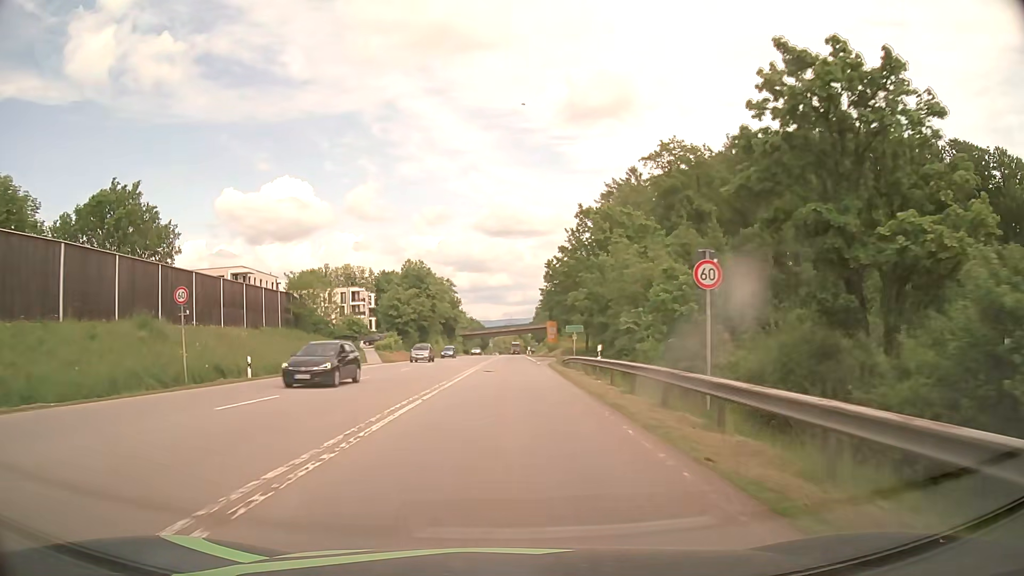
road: secondary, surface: asphalt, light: Day
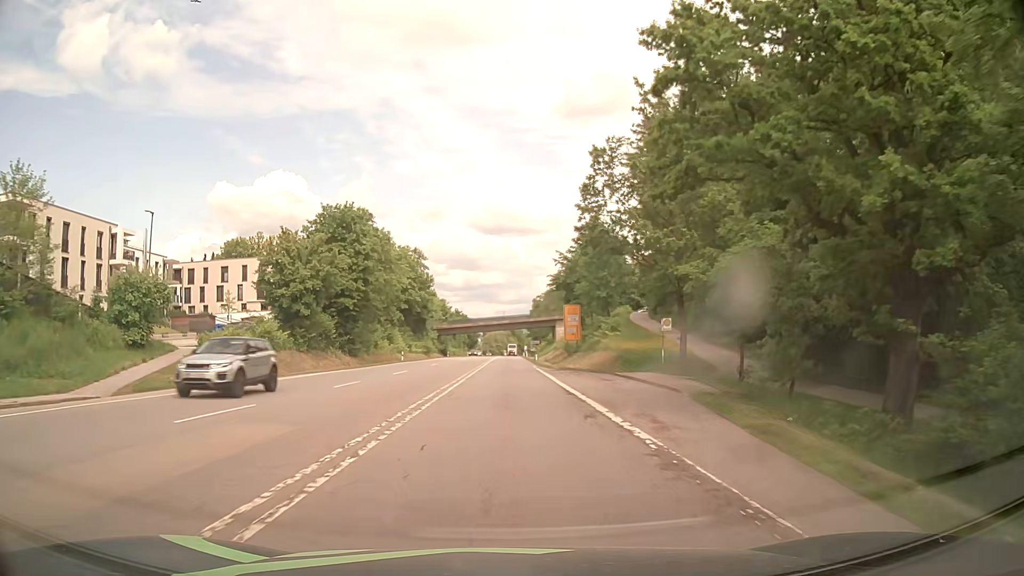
(+0.2, +48.0) m; 0°
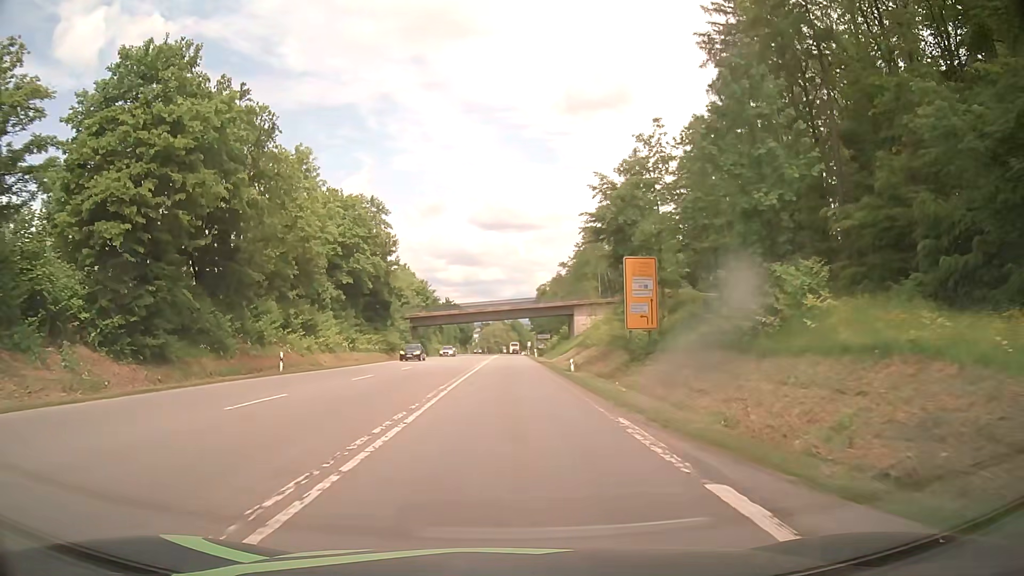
(+0.1, +37.2) m; 0°
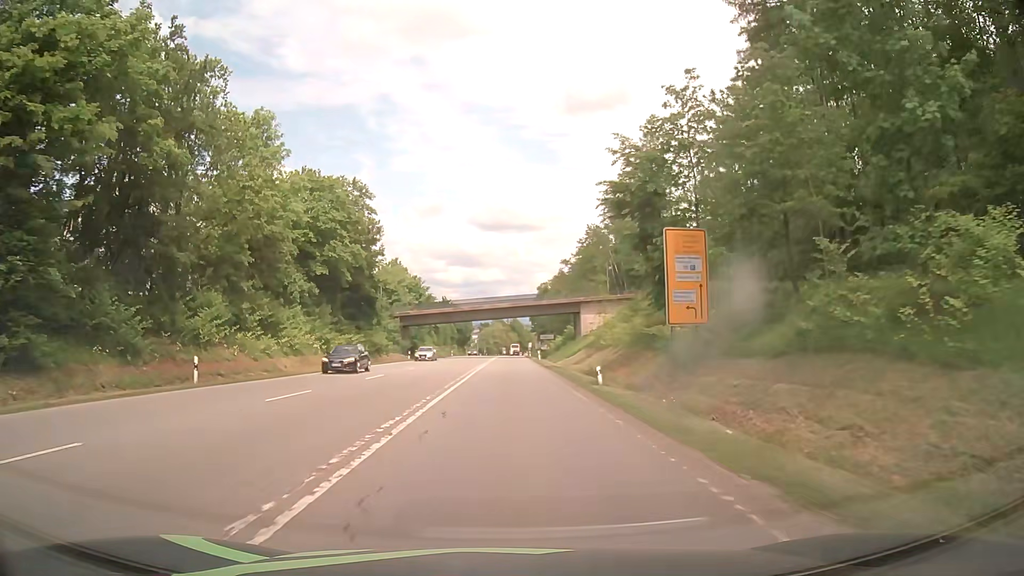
(0.0, +9.2) m; 0°
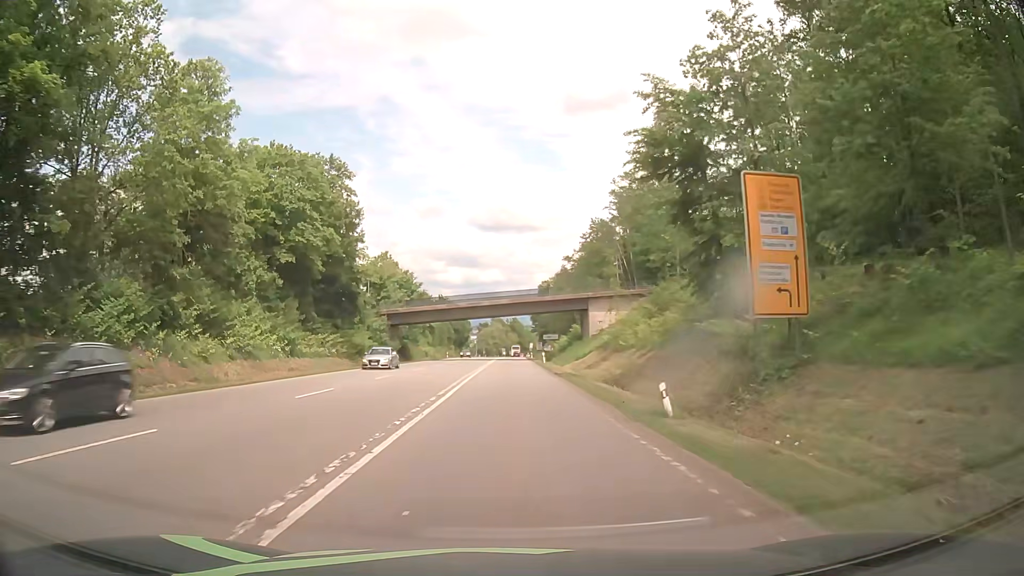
(0.0, +9.2) m; 0°
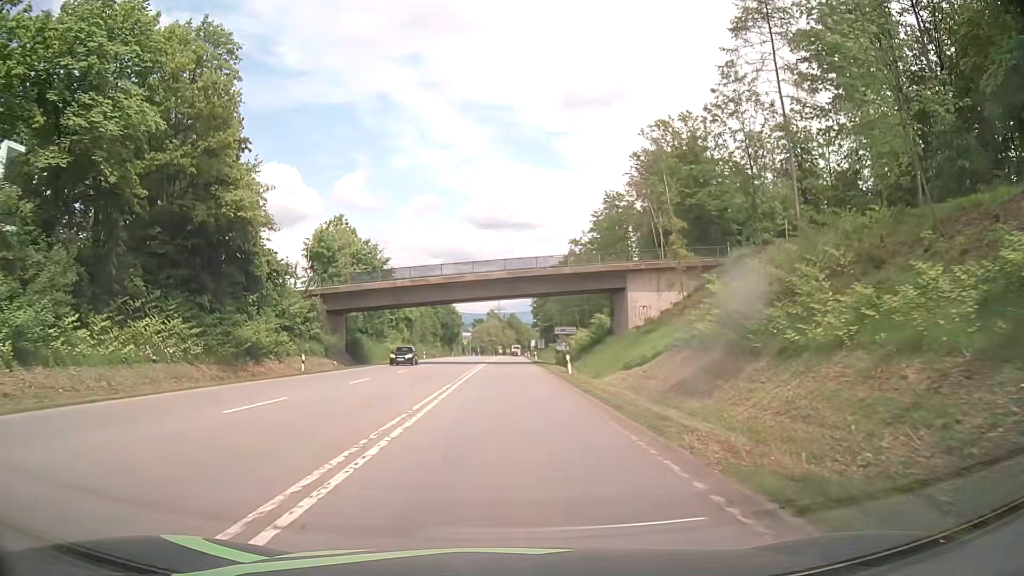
(0.0, +27.6) m; 0°
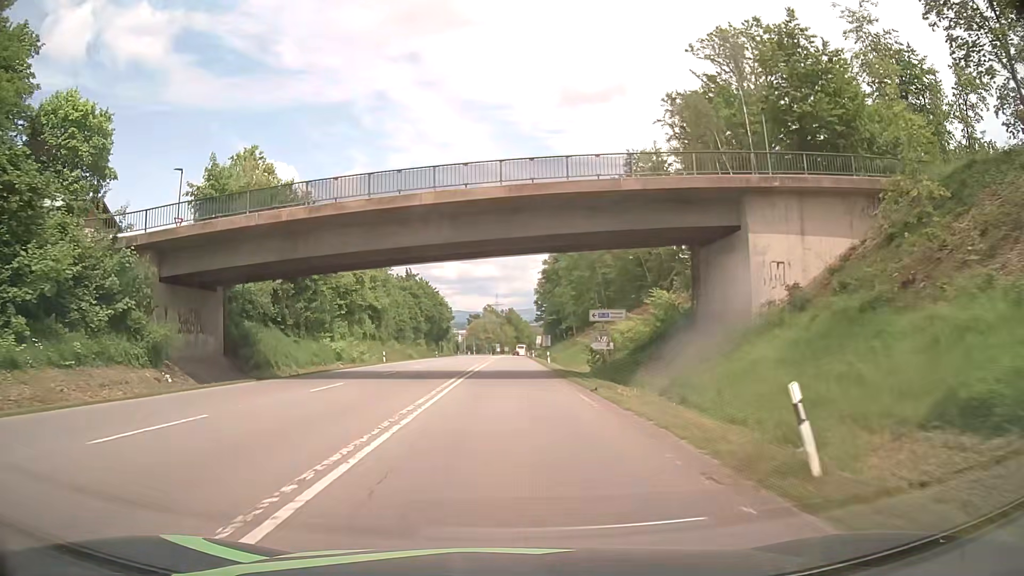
(+0.2, +27.6) m; 0°
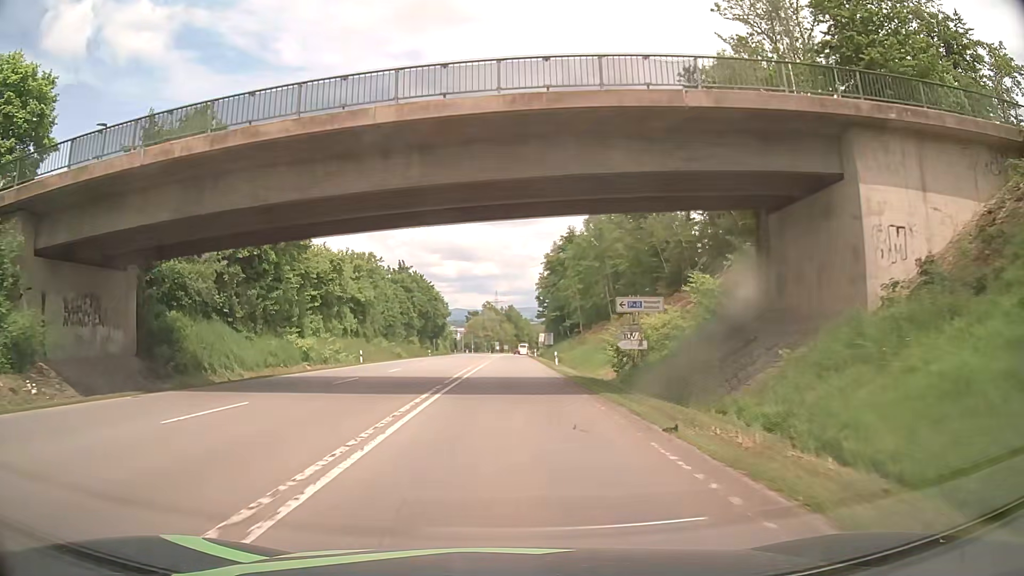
(0.0, +9.2) m; 0°
(0, +10) (0, +20) (0, +30) (0, +40) (0, +50) (+1, +60) (+1, +70) (+1, +80) (+1, +90) (+1, +100) m
